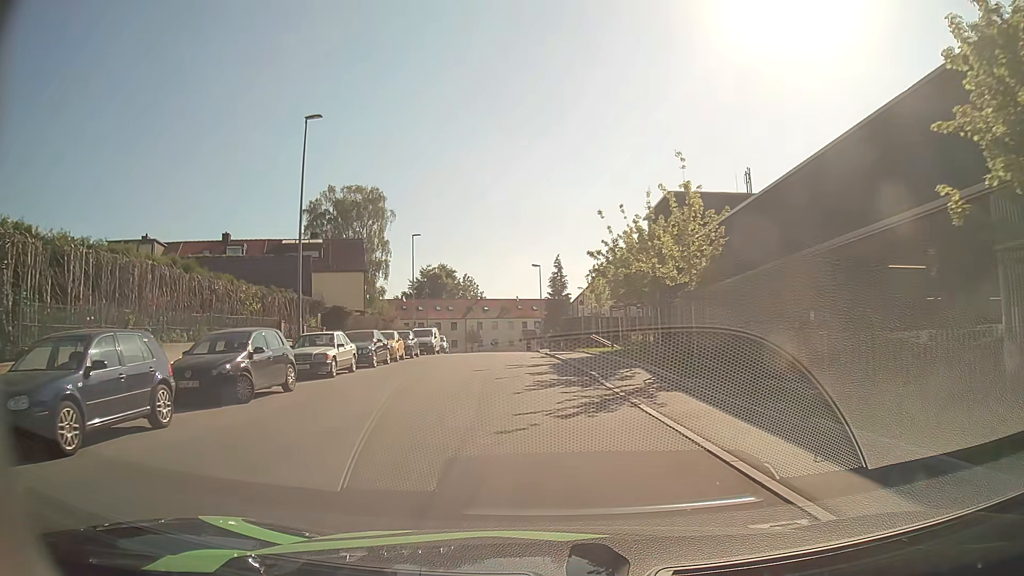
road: residential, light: Day
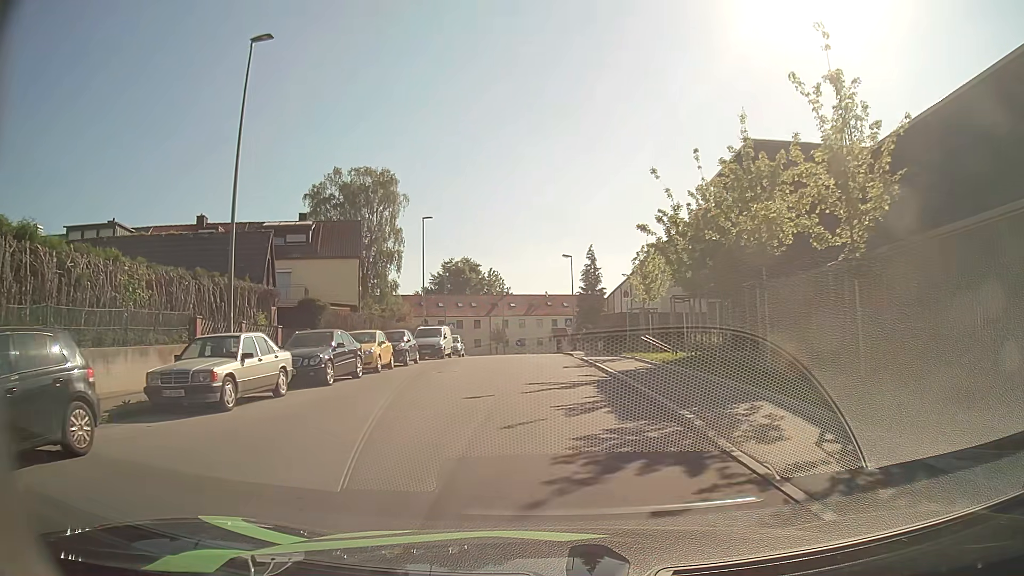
(-0.2, +8.7) m; -3°
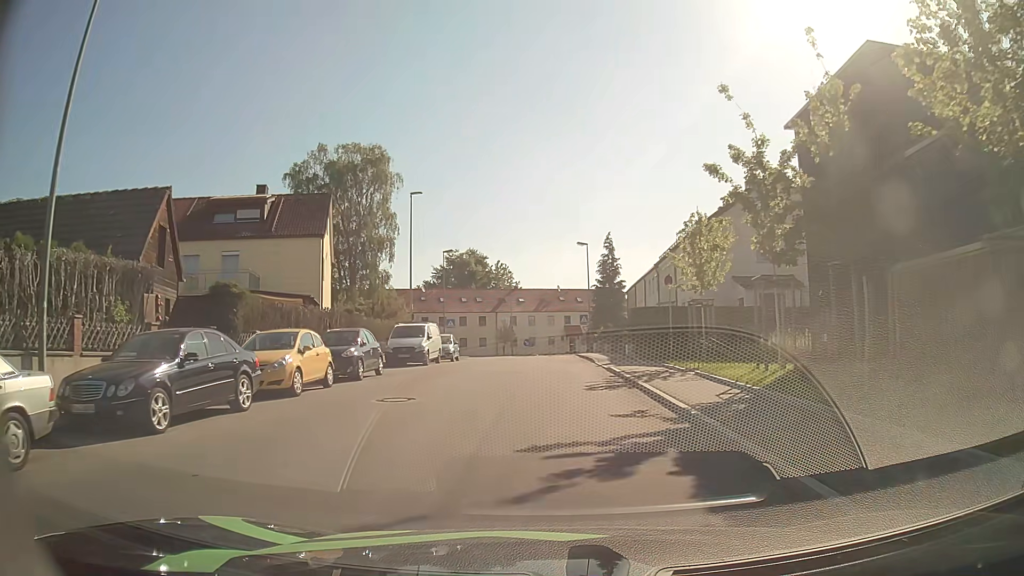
(-0.1, +8.6) m; -1°
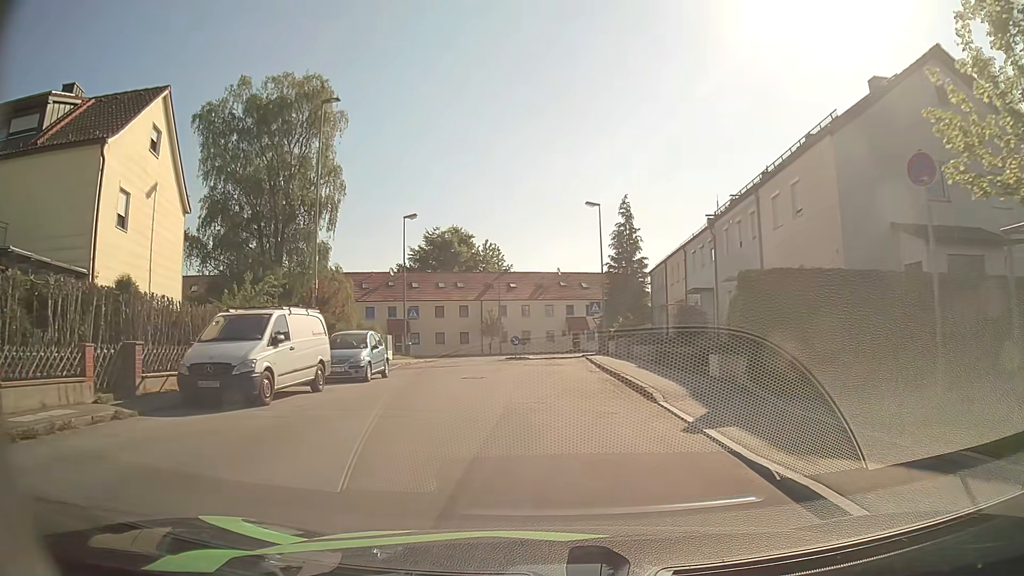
(-0.1, +17.2) m; 0°
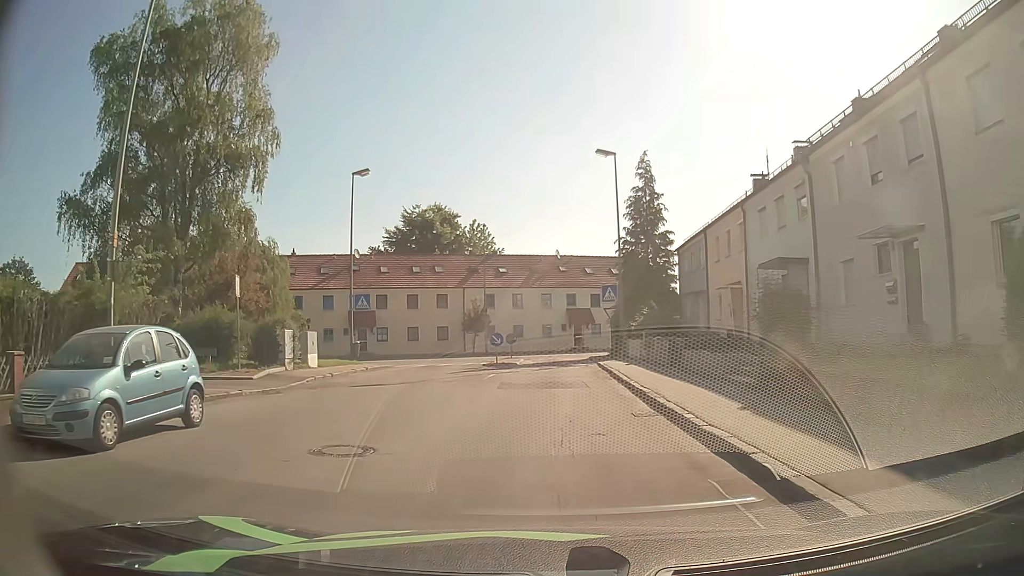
(0.0, +12.3) m; 0°
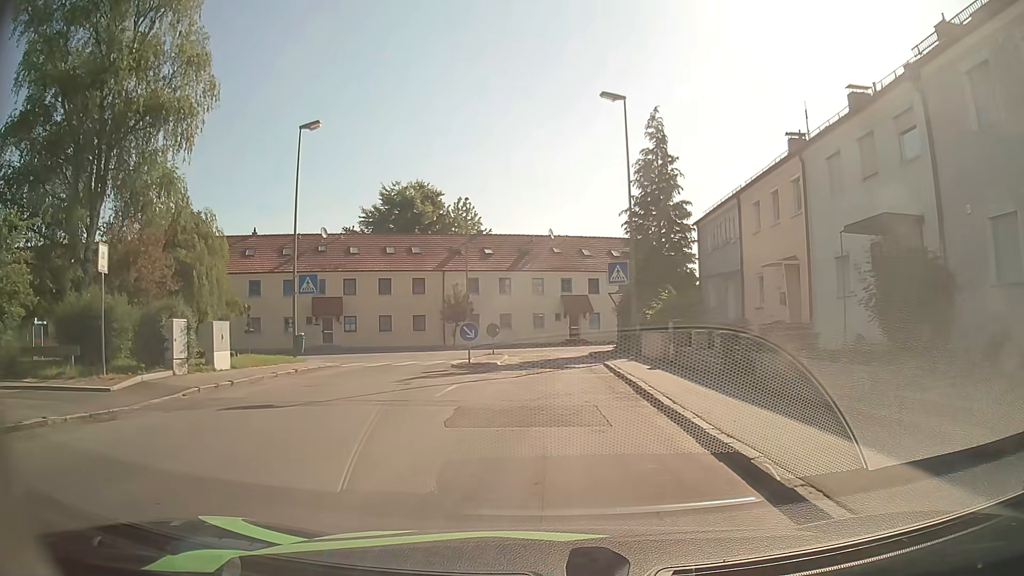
(+0.1, +7.1) m; 0°
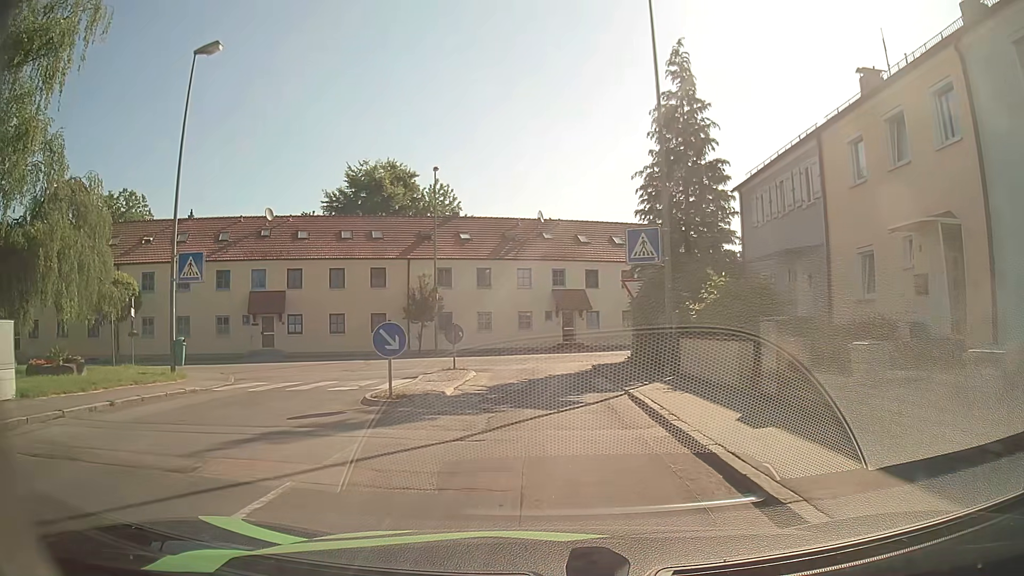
(+0.2, +9.1) m; +2°
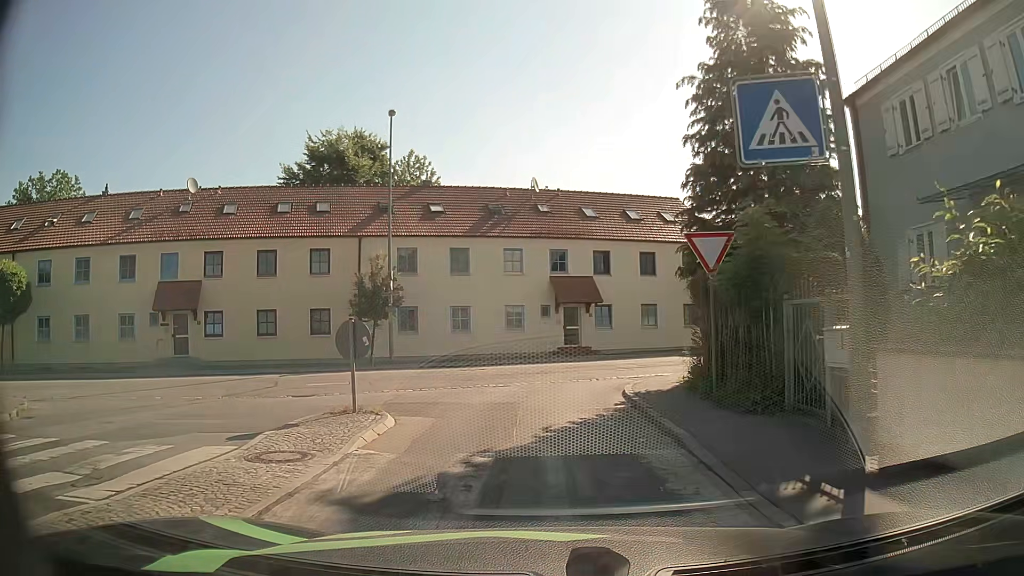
(0.0, +10.1) m; -1°
